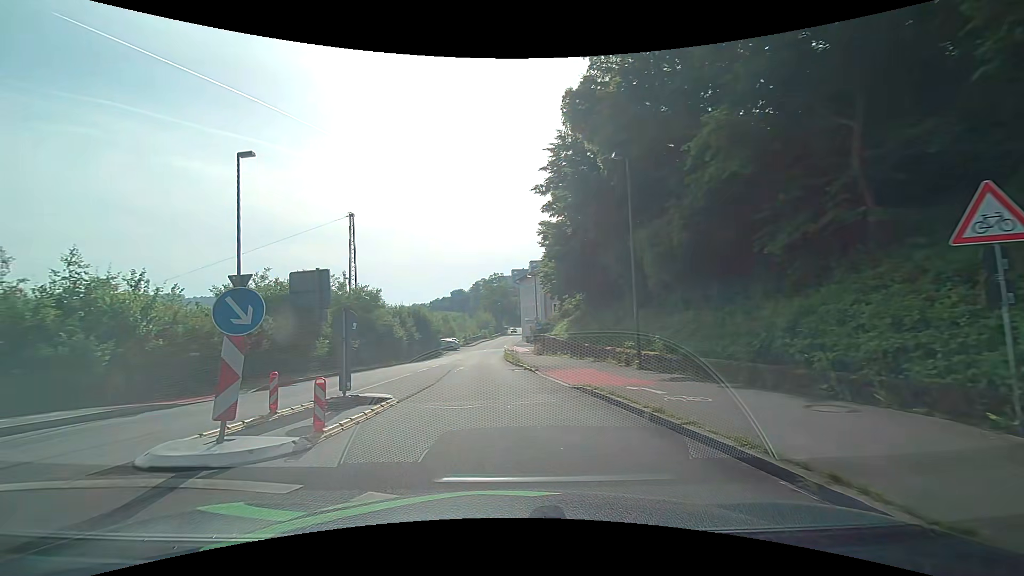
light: Day
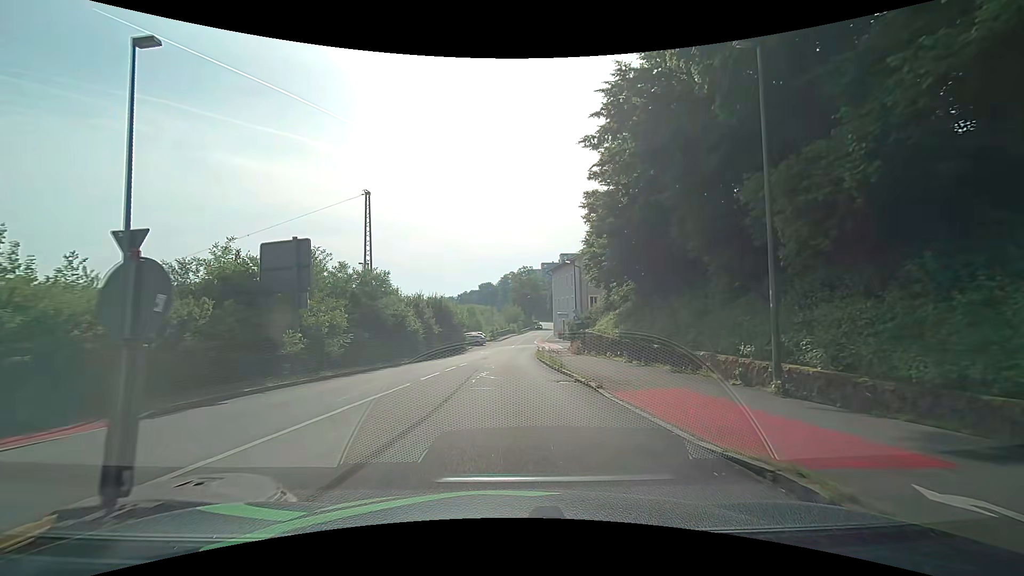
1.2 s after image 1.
(-0.5, +7.1) m; -4°
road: residential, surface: asphalt
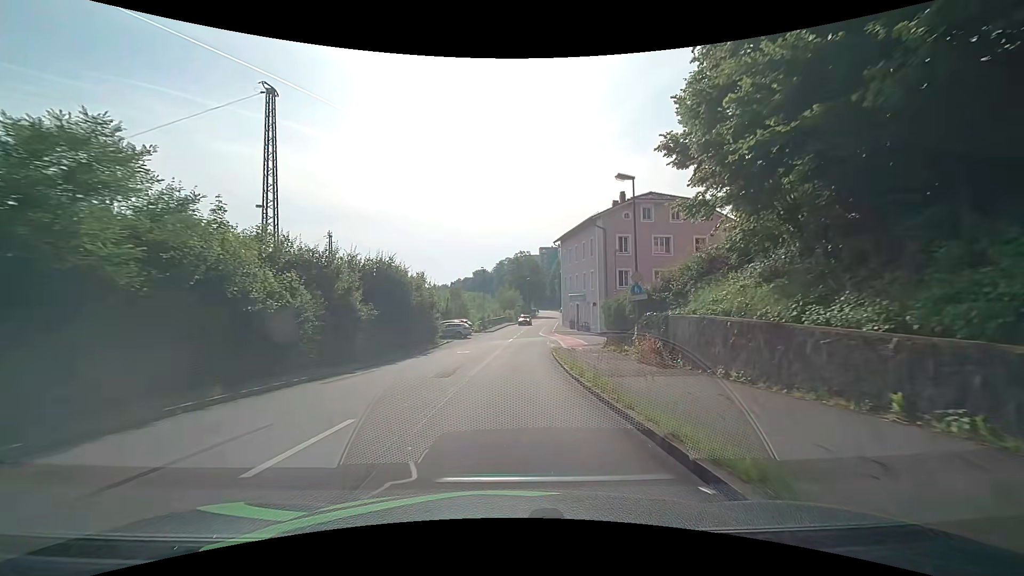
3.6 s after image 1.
(-0.2, +20.9) m; 0°
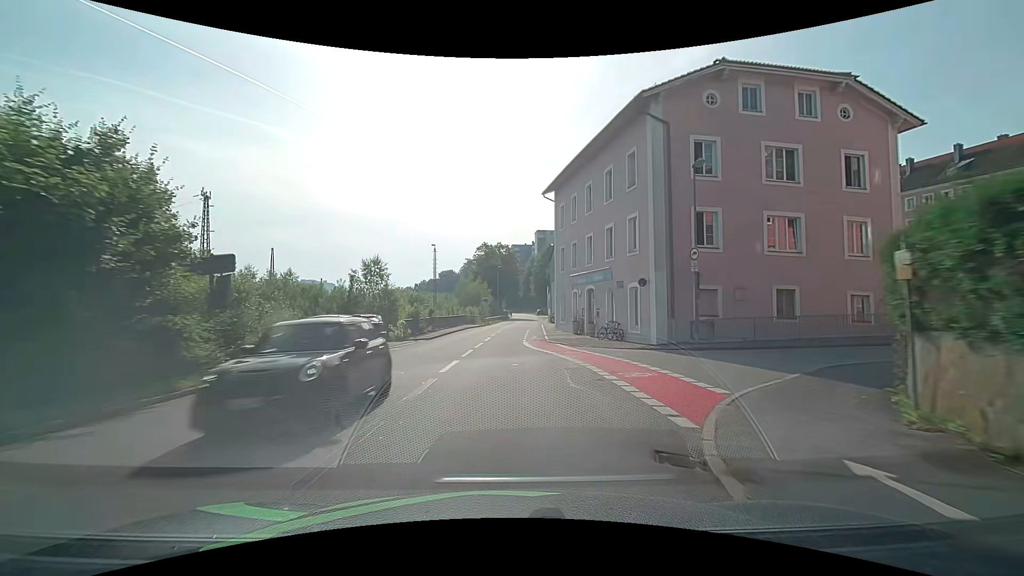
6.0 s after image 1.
(+1.0, +27.4) m; +4°
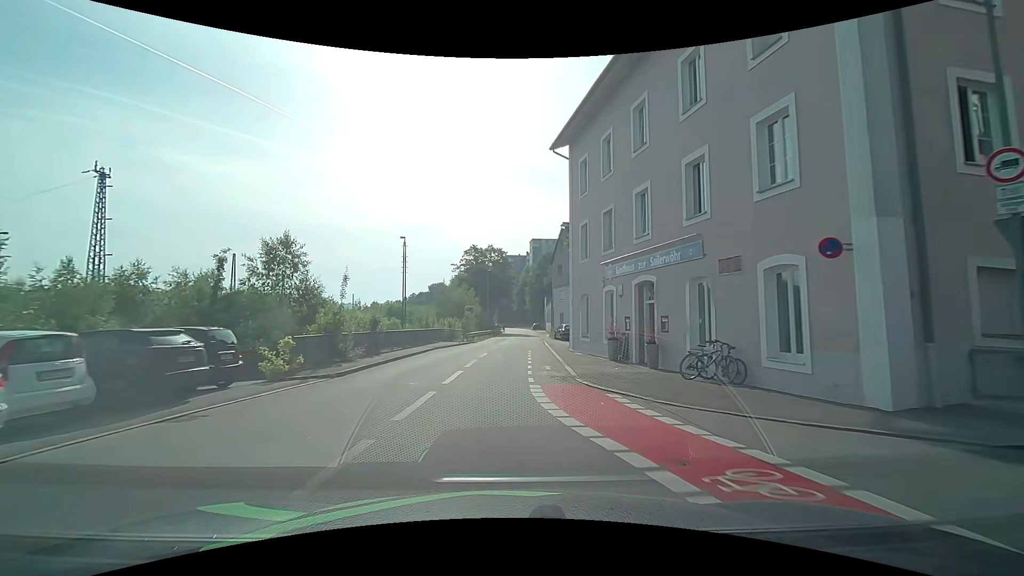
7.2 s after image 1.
(+0.1, +14.3) m; +1°
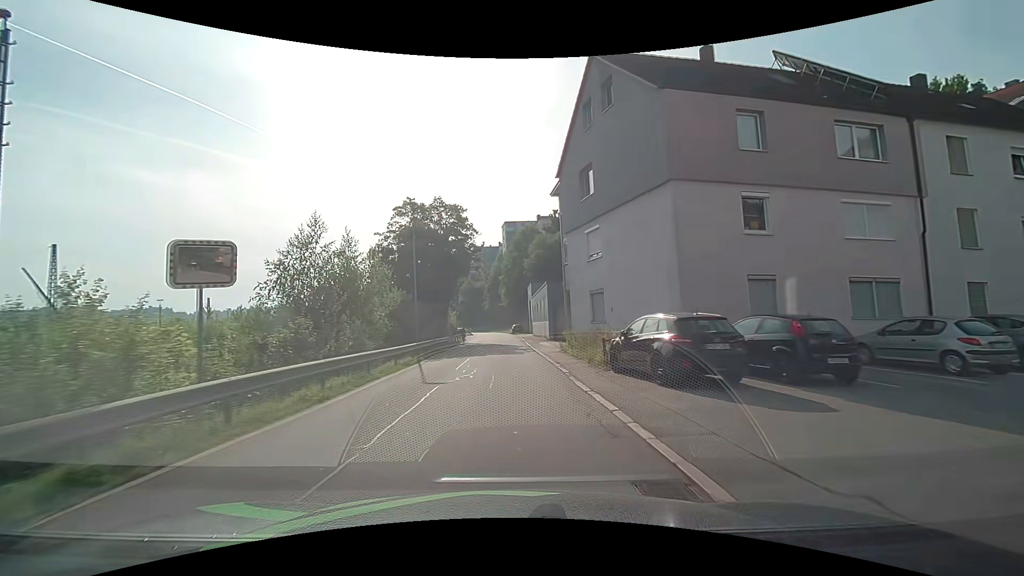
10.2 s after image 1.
(+0.8, +35.1) m; +3°
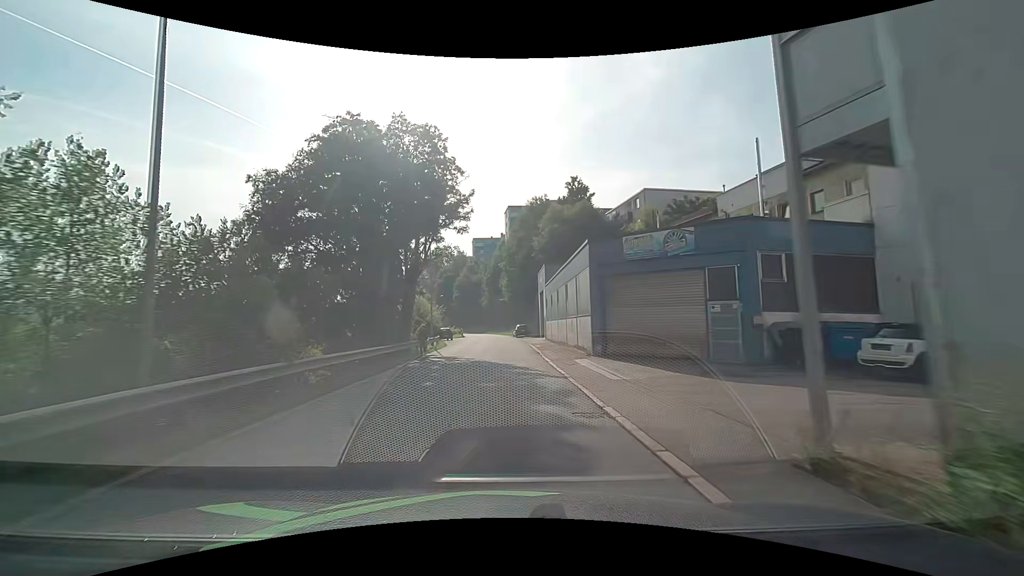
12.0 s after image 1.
(-0.3, +20.9) m; -1°
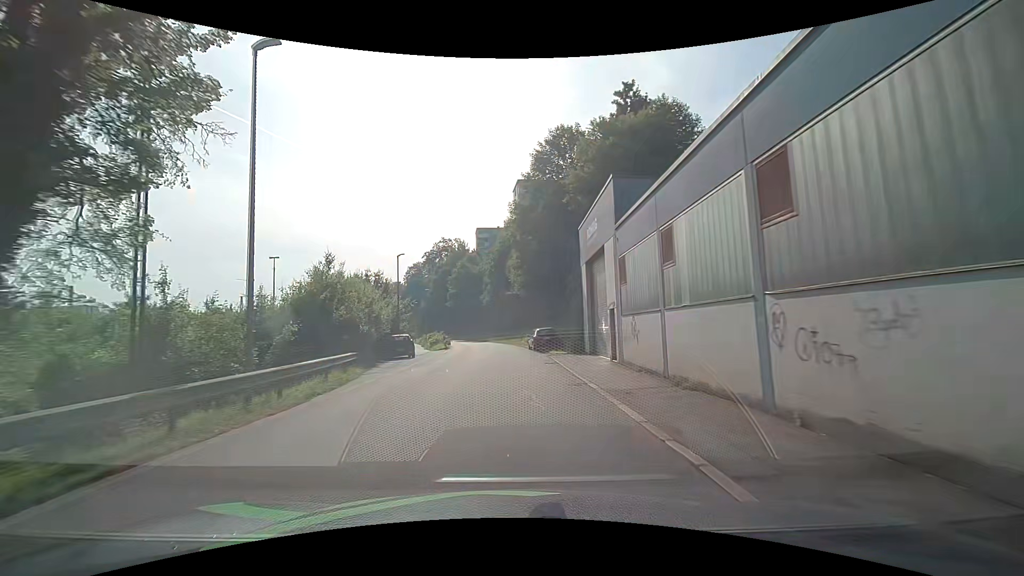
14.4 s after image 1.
(-0.1, +28.0) m; -1°
(0, +10) (0, +20) (-1, +30) (-1, +40) (-2, +50) (-3, +60) (-5, +70) (-7, +80) (-9, +89) (-12, +99) m
